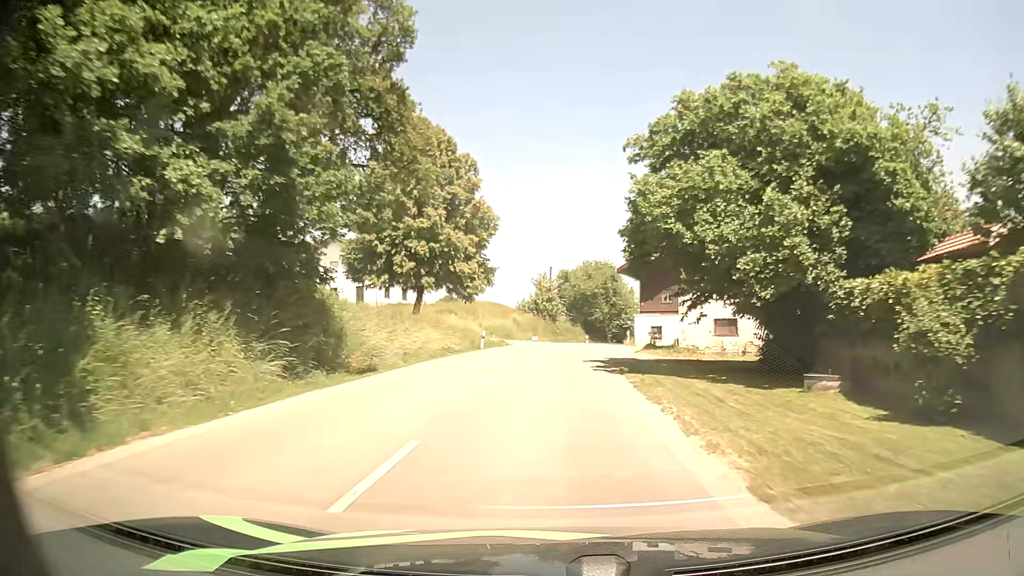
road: secondary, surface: asphalt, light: Day
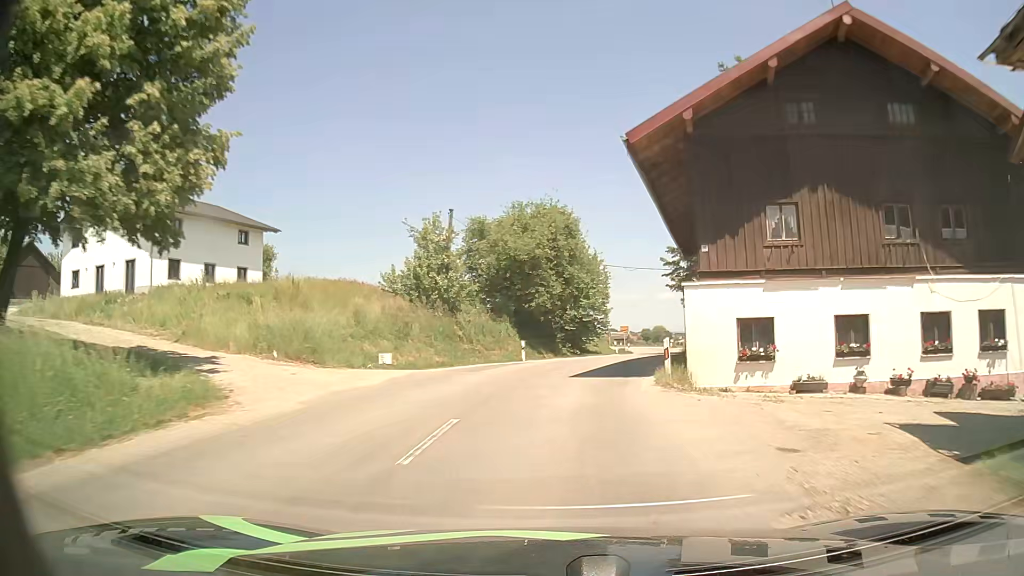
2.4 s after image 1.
(+1.7, +34.7) m; +7°
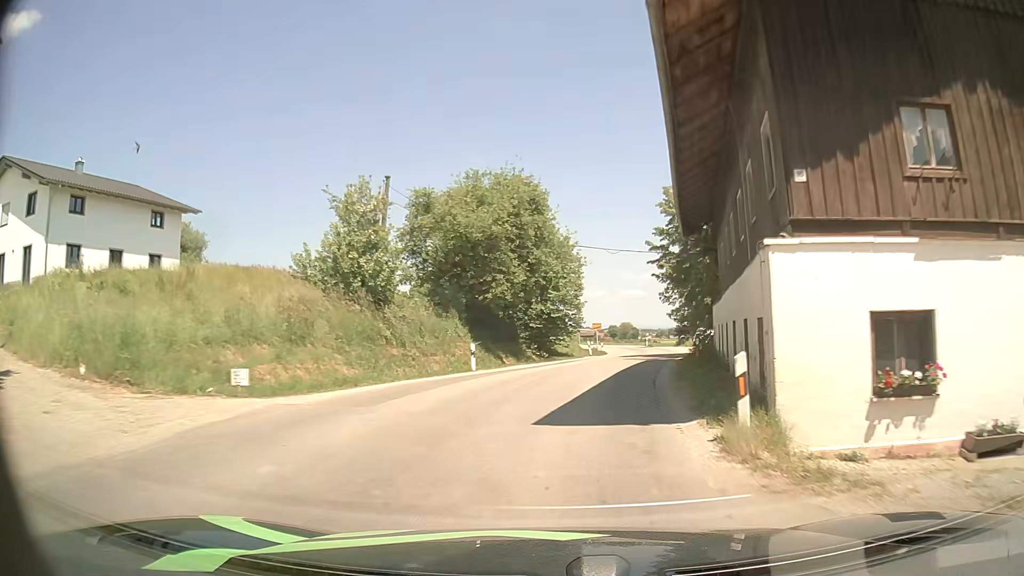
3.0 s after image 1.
(+0.2, +8.0) m; +3°
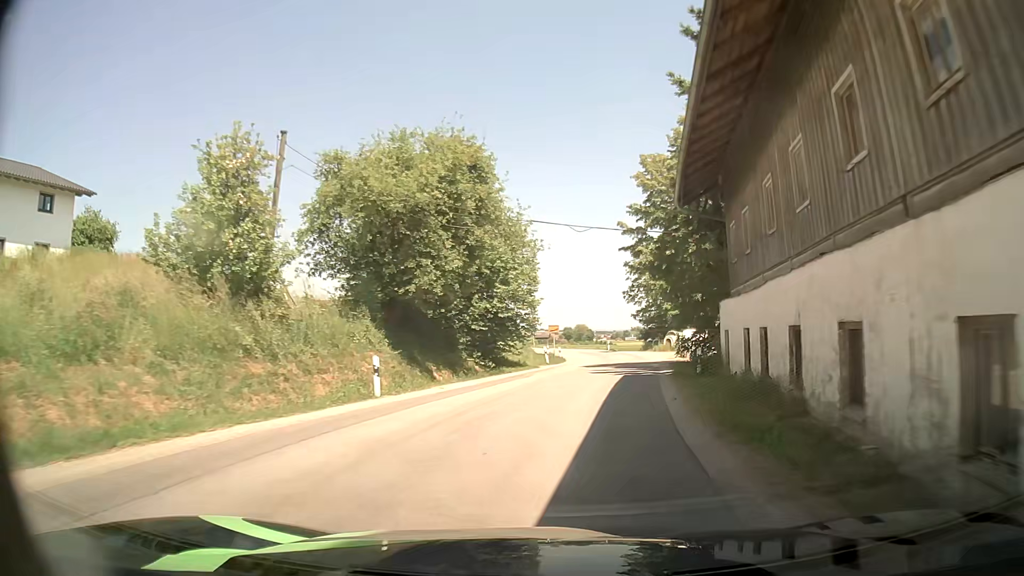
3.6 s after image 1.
(+0.2, +7.8) m; +3°
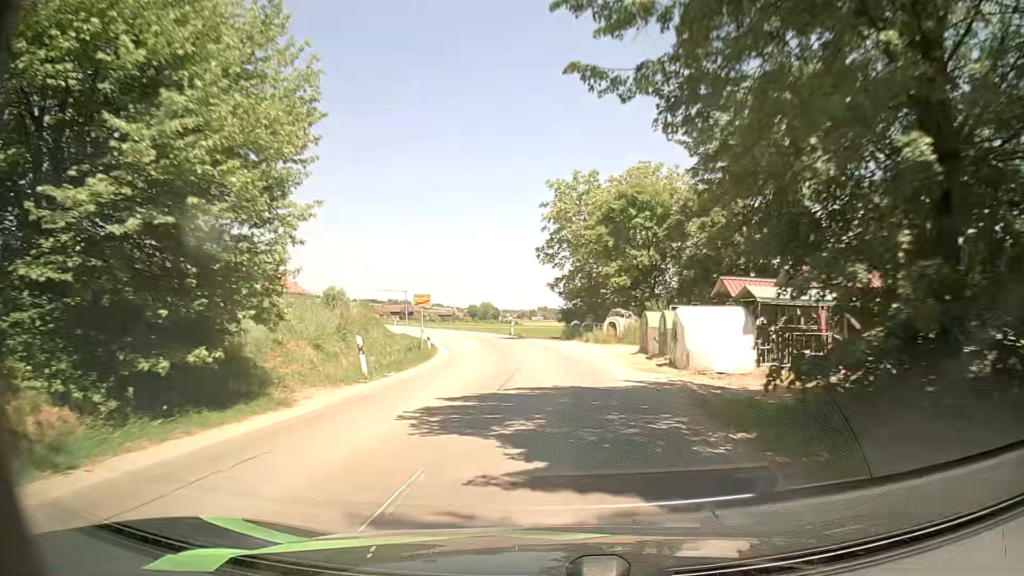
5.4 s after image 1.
(+2.2, +23.2) m; +9°
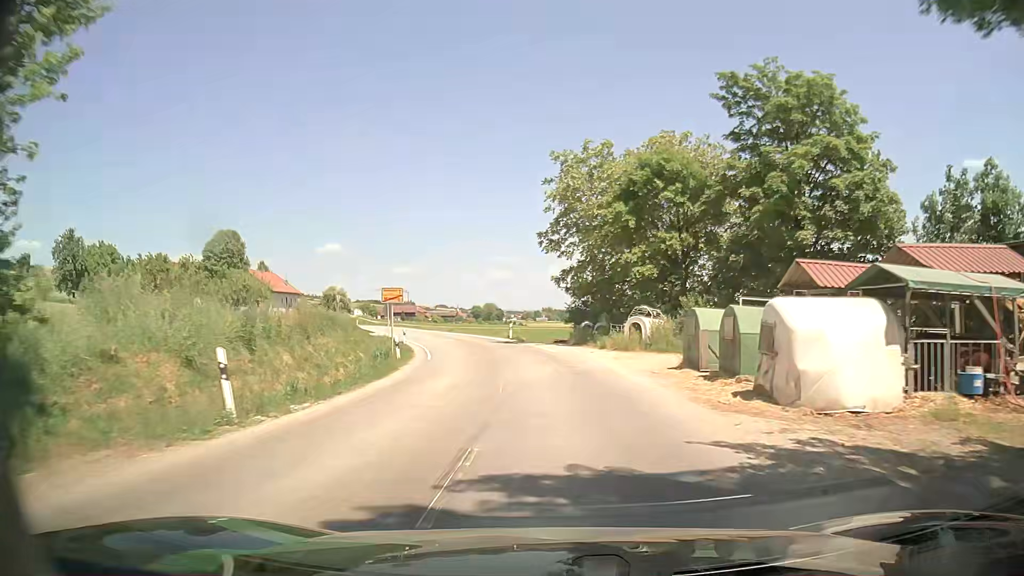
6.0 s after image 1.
(-0.1, +7.9) m; 0°
